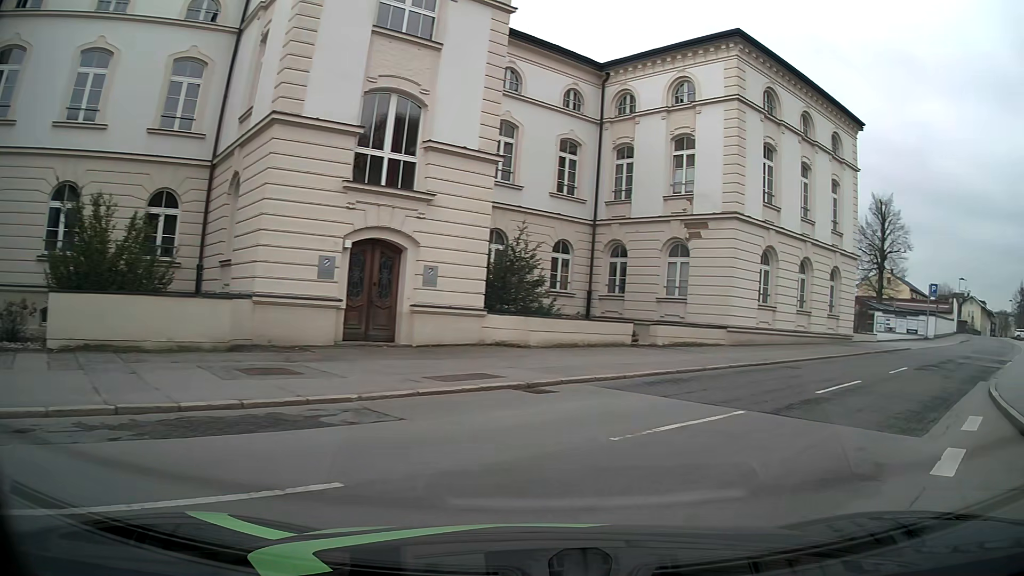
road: residential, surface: asphalt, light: Day
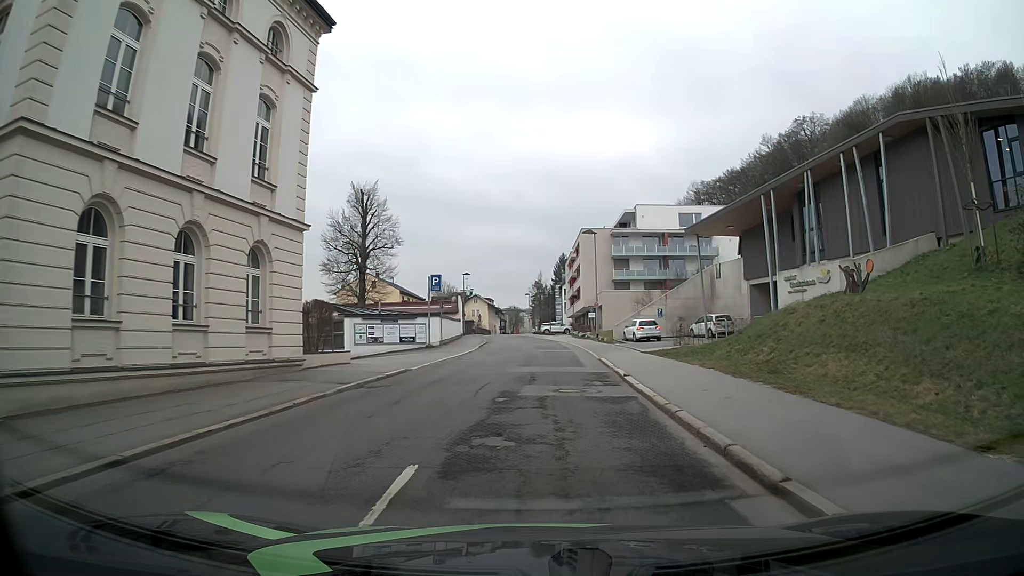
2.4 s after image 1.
(+5.9, +13.0) m; +42°
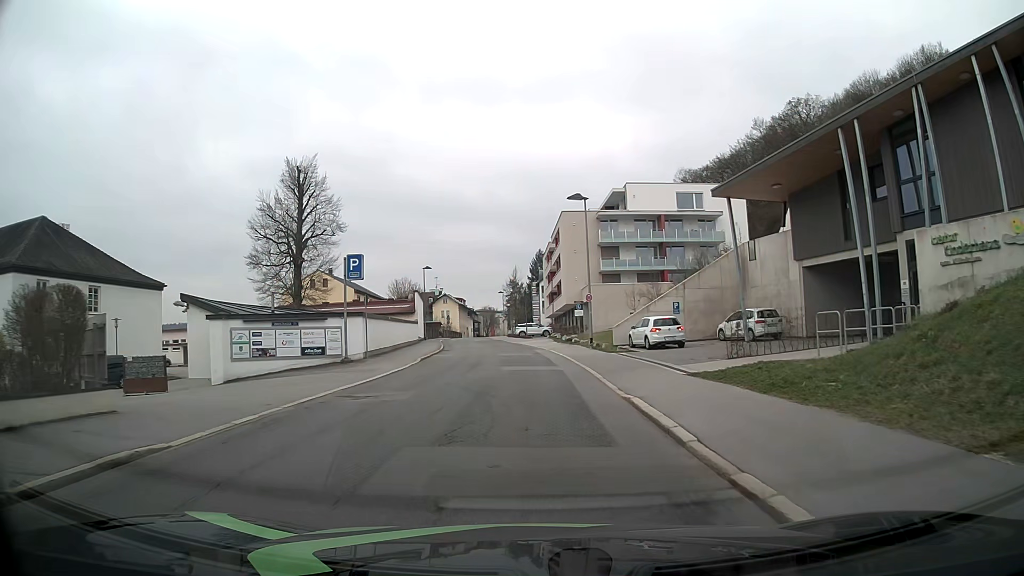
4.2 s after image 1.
(+0.2, +13.6) m; +1°
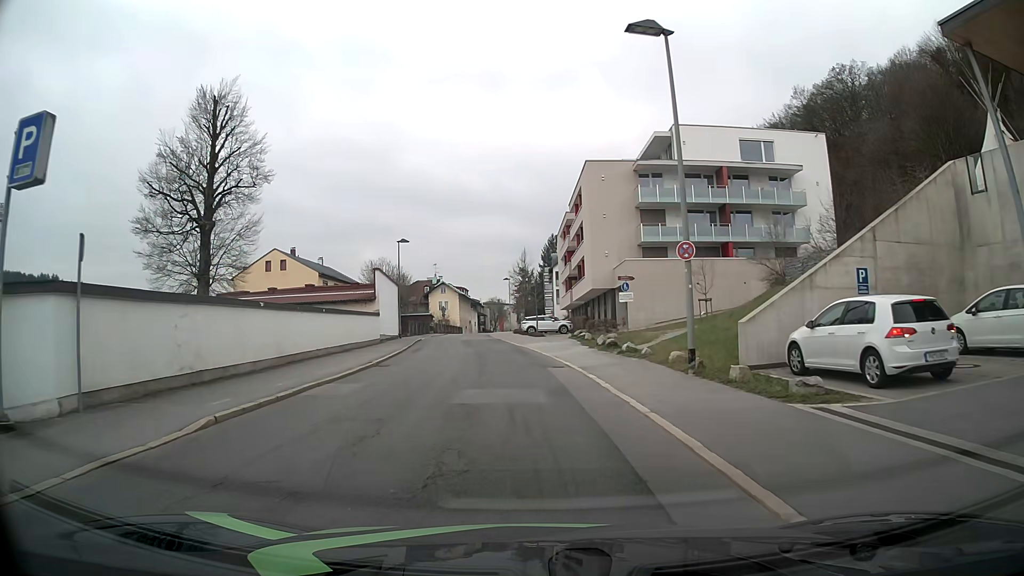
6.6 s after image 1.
(0.0, +20.1) m; -1°
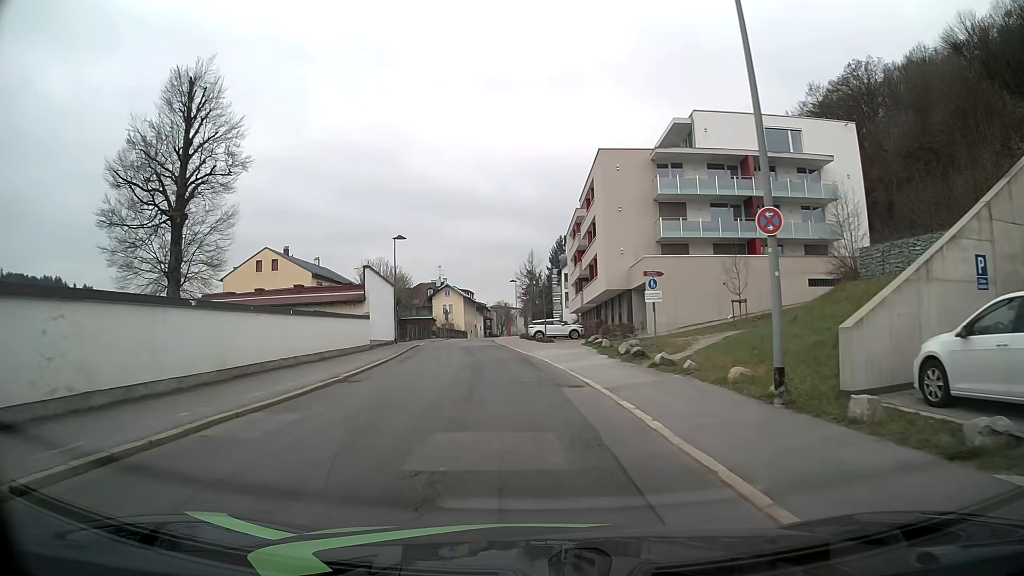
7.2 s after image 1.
(0.0, +4.8) m; -1°
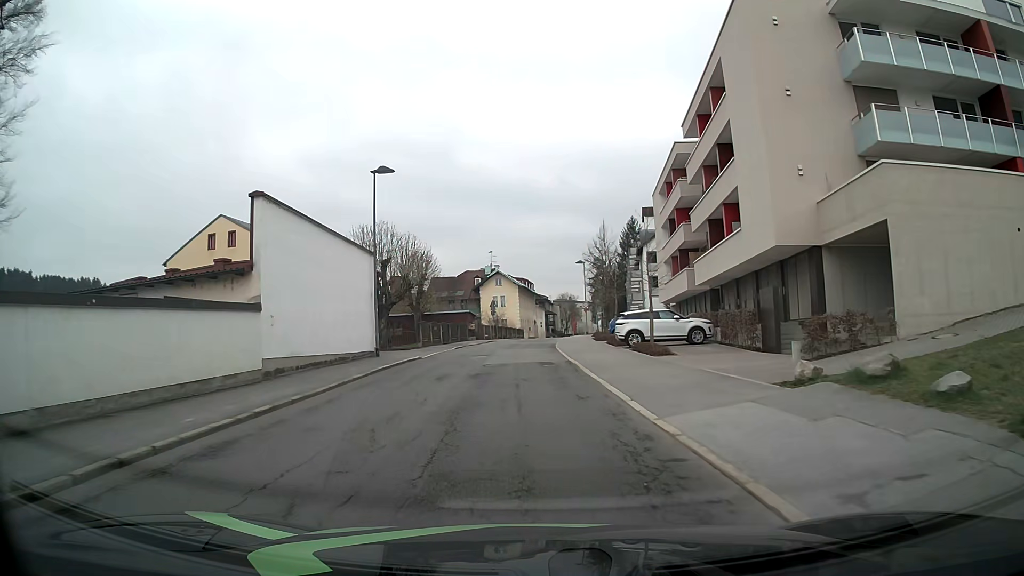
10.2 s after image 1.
(-0.7, +23.3) m; -4°
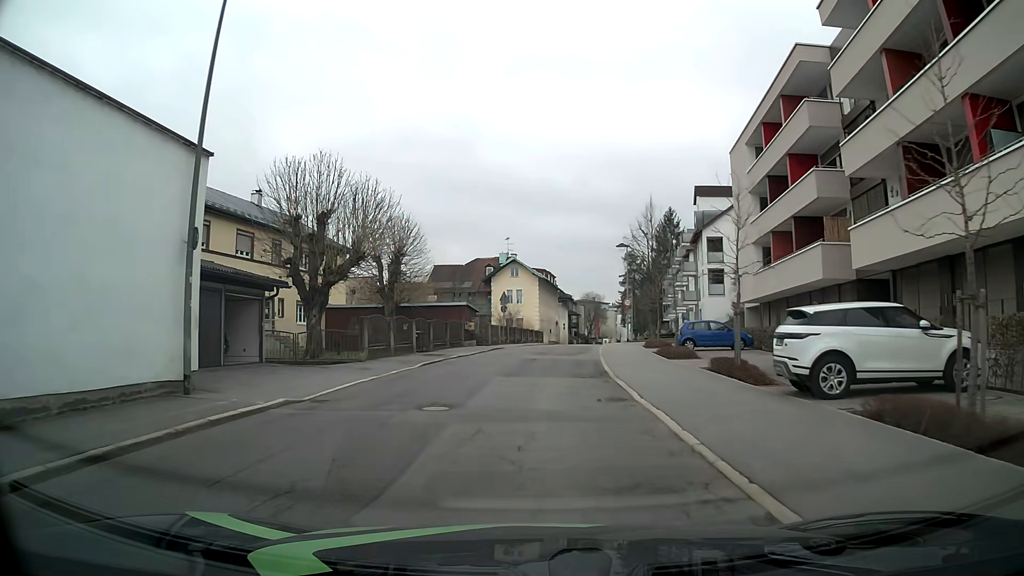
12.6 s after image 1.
(-0.5, +18.1) m; -2°
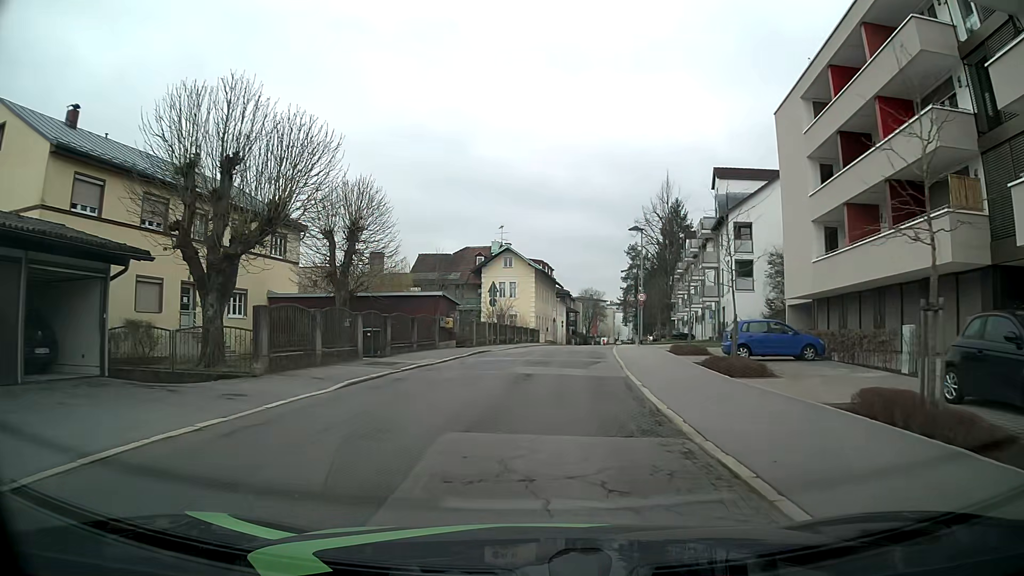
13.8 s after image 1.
(+0.1, +9.1) m; +2°
(0, +10) (+1, +20) (+1, +30) (+2, +40) (+4, +50) (+5, +60) (+6, +70) (+8, +80) (+9, +89) (+11, +99) m
